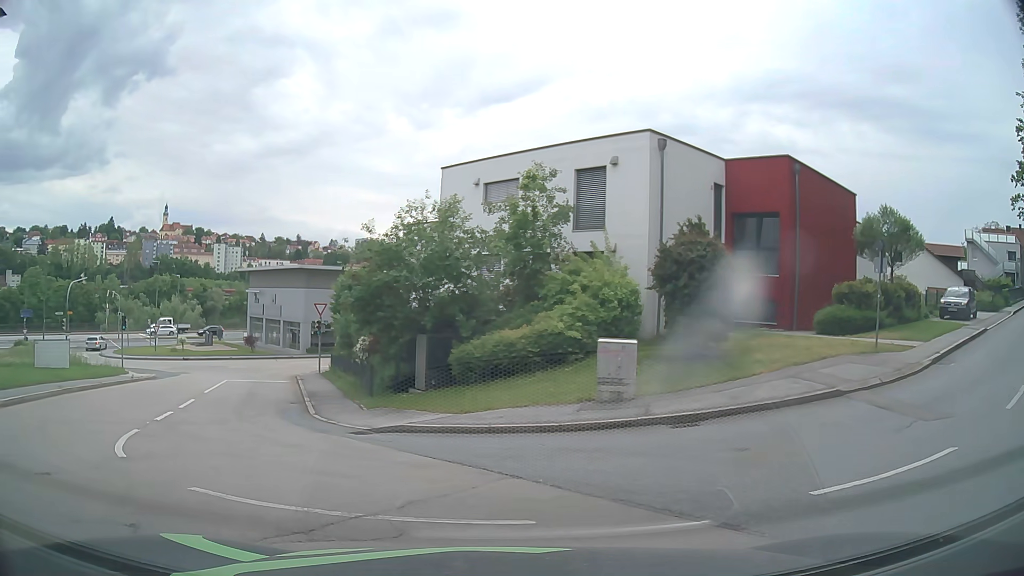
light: Day
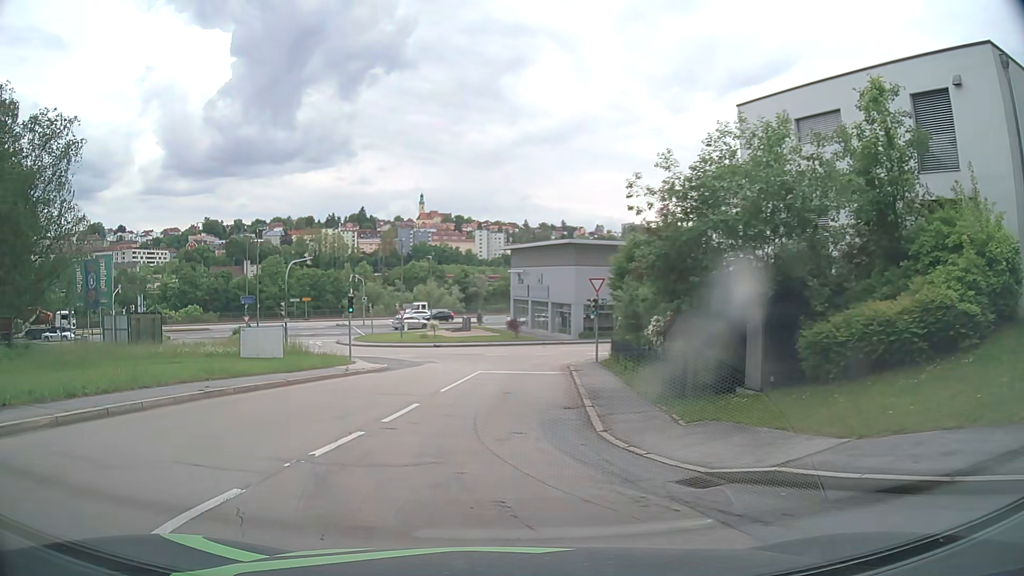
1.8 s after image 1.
(-1.3, +6.9) m; -21°
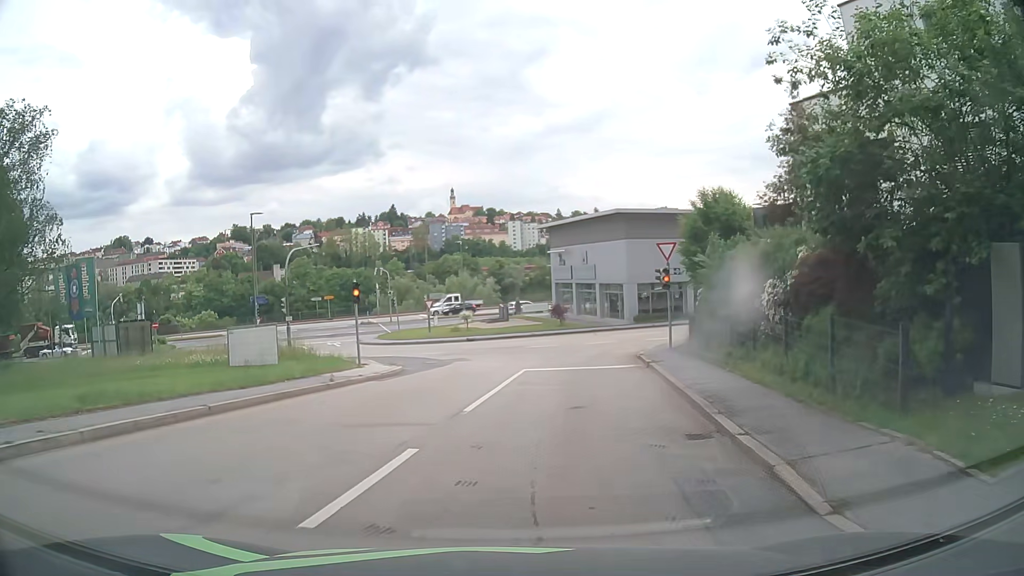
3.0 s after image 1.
(-0.4, +7.3) m; -4°
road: residential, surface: asphalt
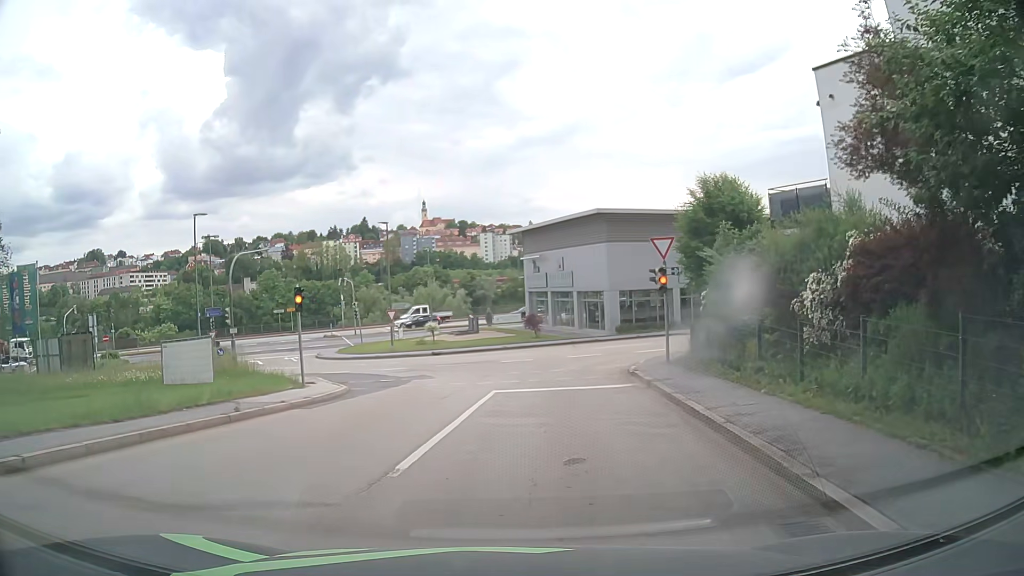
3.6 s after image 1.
(+0.1, +4.0) m; +2°
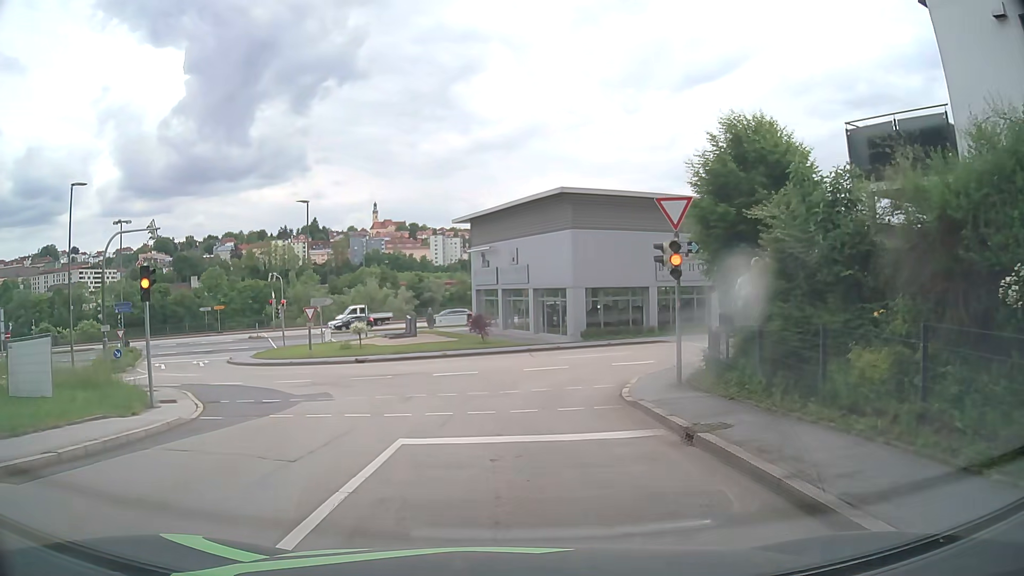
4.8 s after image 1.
(+0.3, +7.3) m; +3°
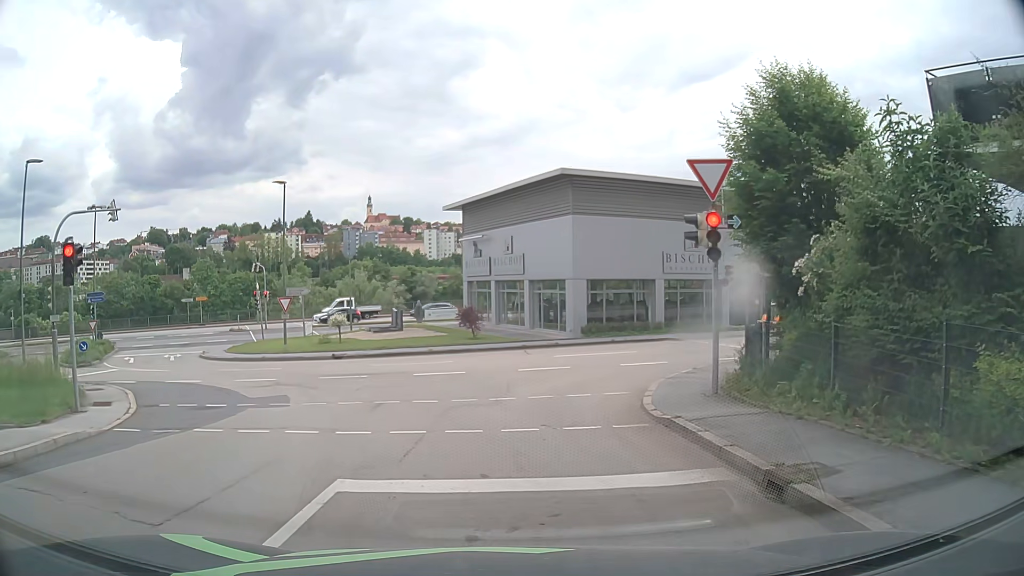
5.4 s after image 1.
(+0.1, +2.9) m; +2°
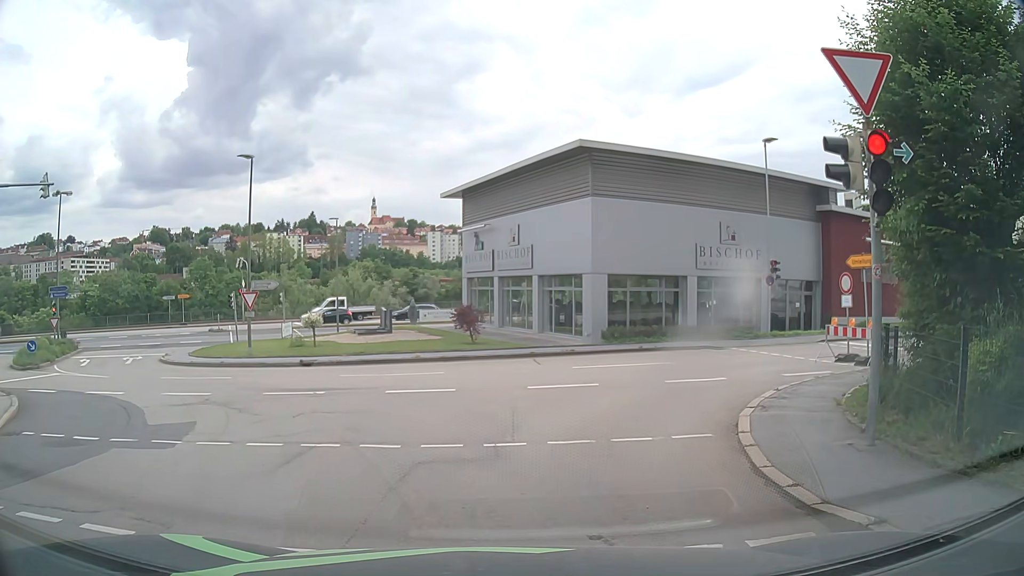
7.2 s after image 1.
(0.0, +4.8) m; 0°
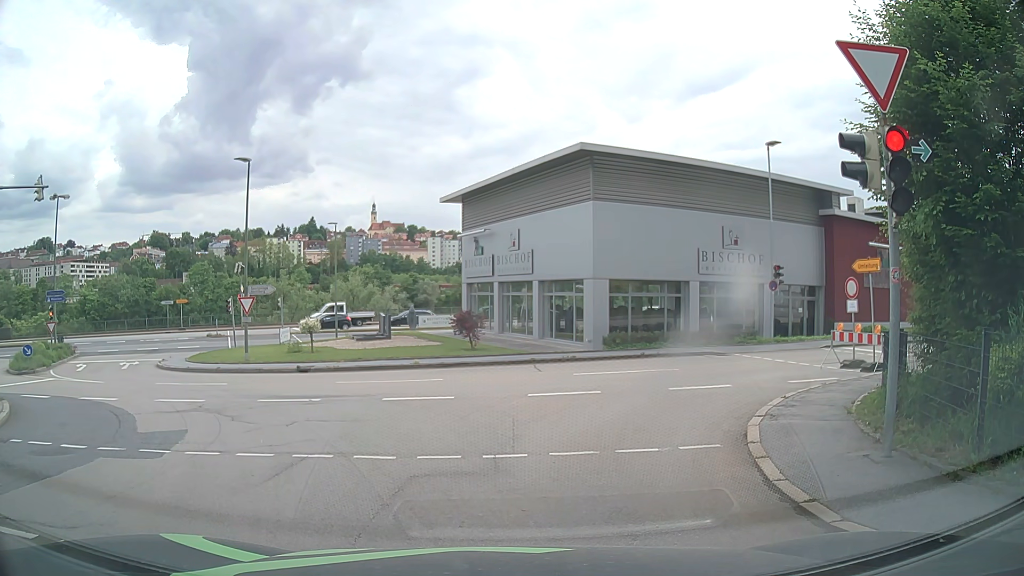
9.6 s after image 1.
(0.0, +0.4) m; 0°
(-2, +10) (-8, +18) (-15, +24) (-20, +33) (-20, +43) (-13, +50) (-5, +55) (+4, +59) (+14, +63) (+23, +68) m
